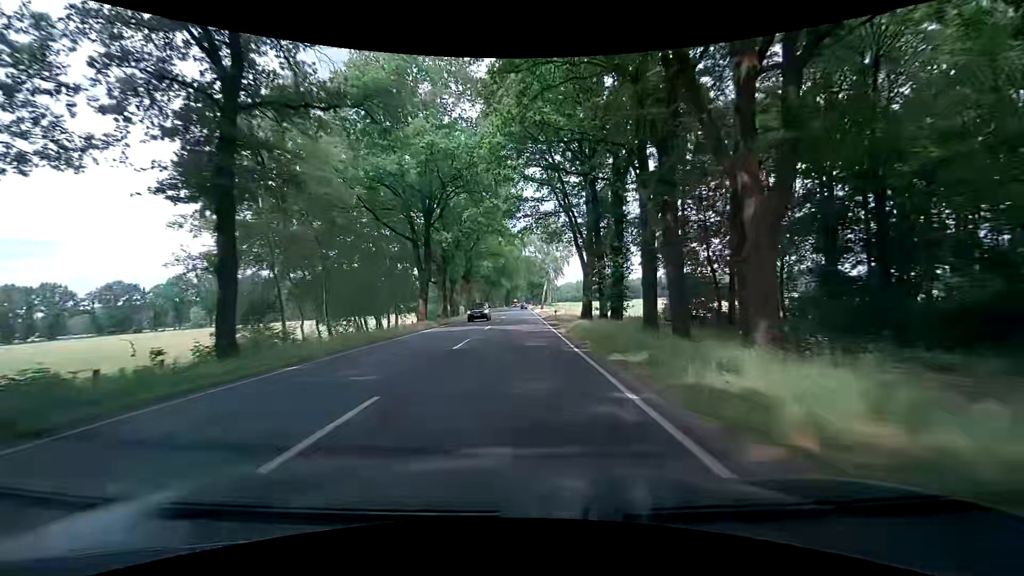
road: primary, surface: asphalt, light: Day
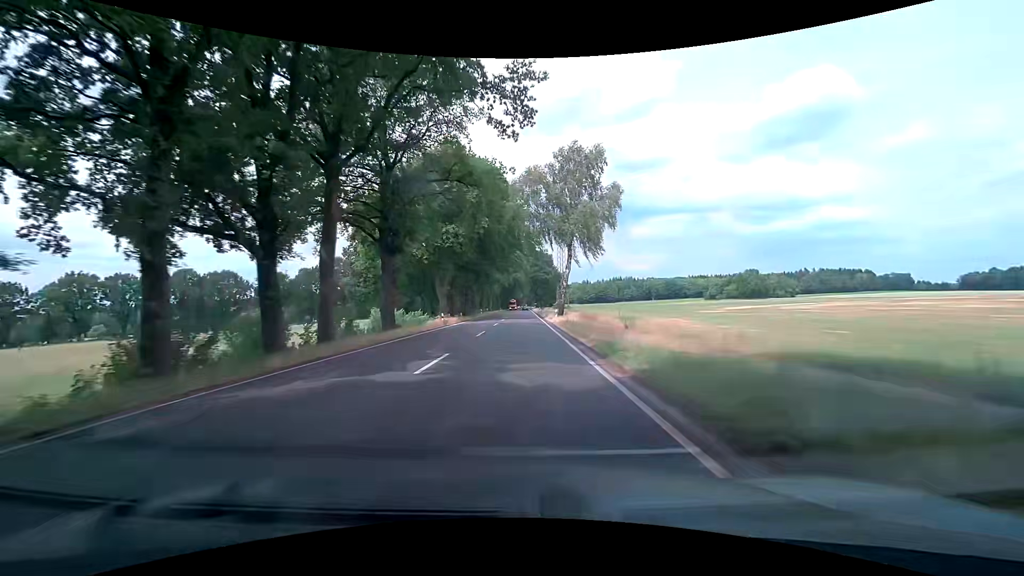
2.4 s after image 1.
(-1.2, +42.8) m; -1°
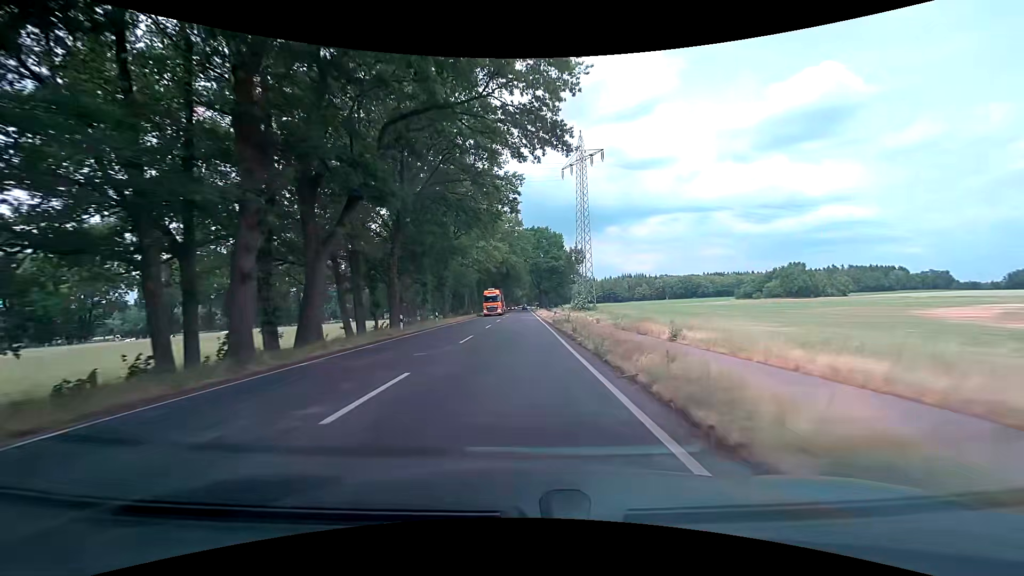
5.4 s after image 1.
(-0.3, +53.6) m; -1°
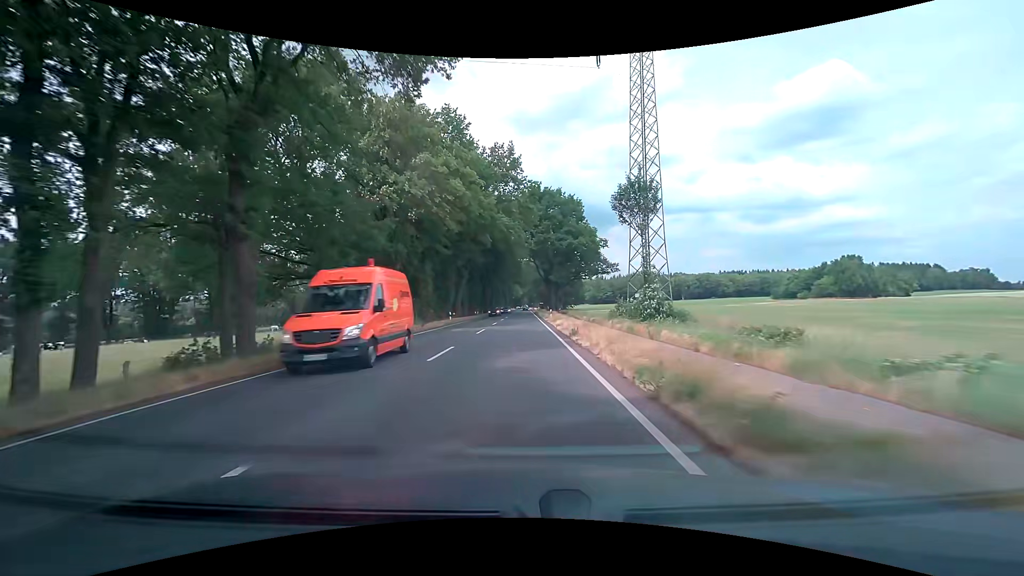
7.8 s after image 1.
(+0.3, +42.9) m; 0°
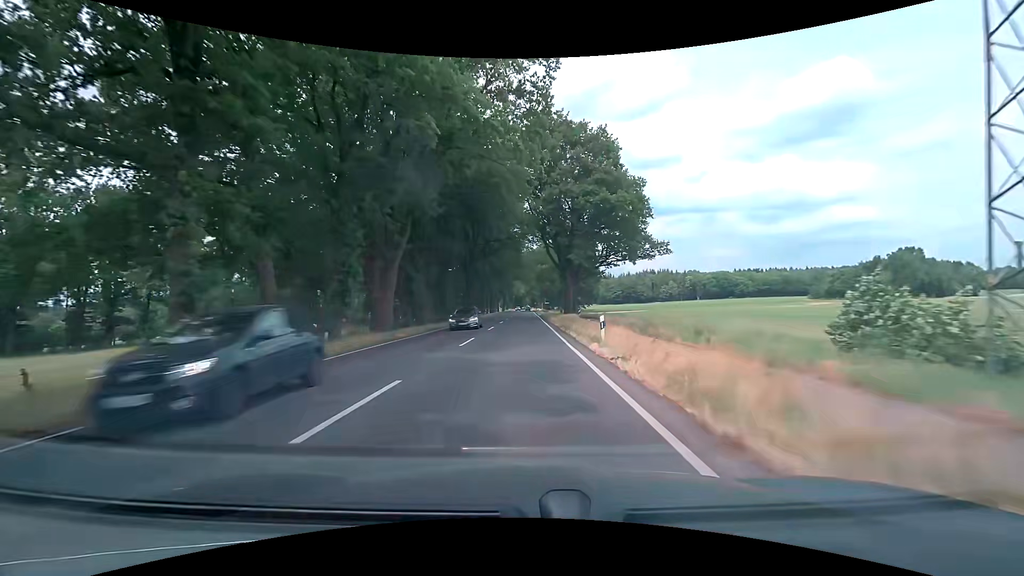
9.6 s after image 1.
(0.0, +32.1) m; 0°
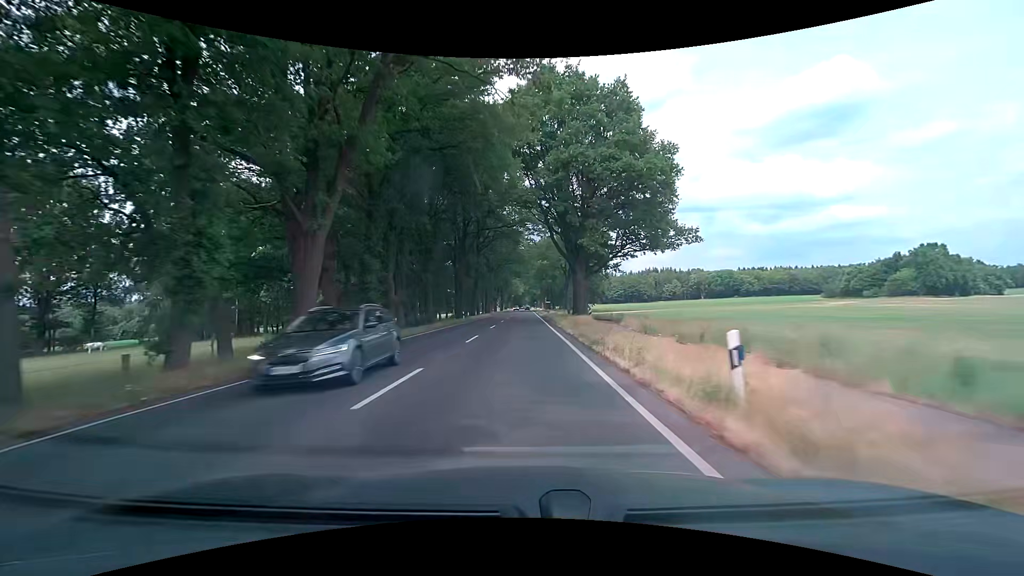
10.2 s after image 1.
(-0.1, +10.7) m; 0°
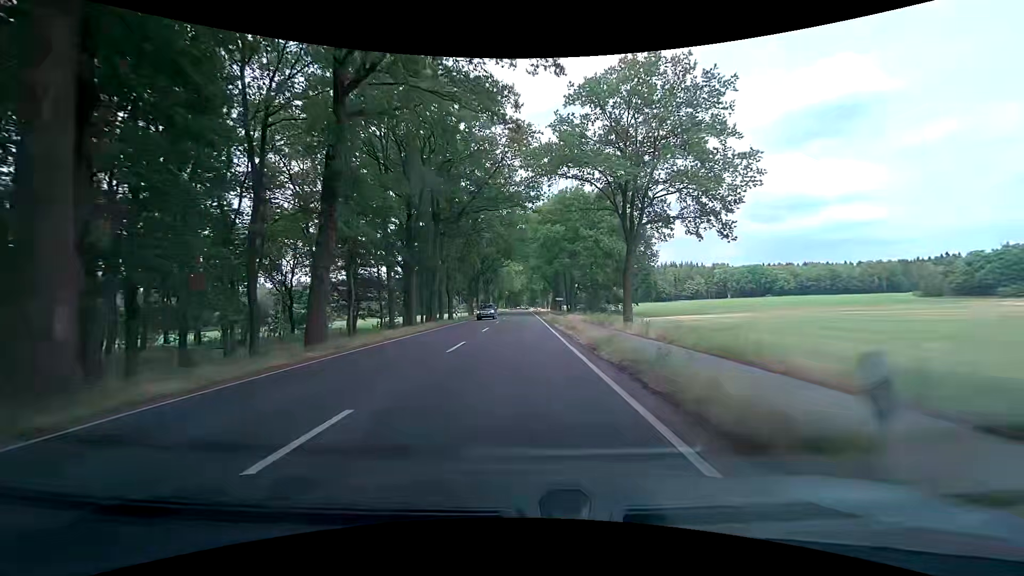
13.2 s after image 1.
(-0.1, +53.8) m; 0°
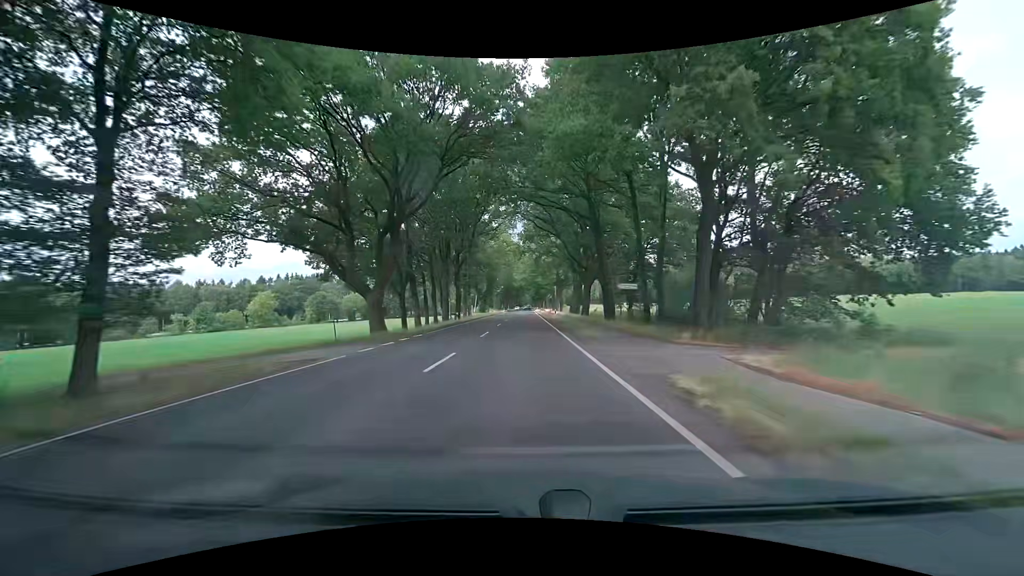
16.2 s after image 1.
(-0.4, +53.9) m; 0°
(0, +10) (0, +20) (0, +30) (0, +40) (0, +50) (0, +60) (0, +70) (0, +80) (0, +90) (0, +100) m
